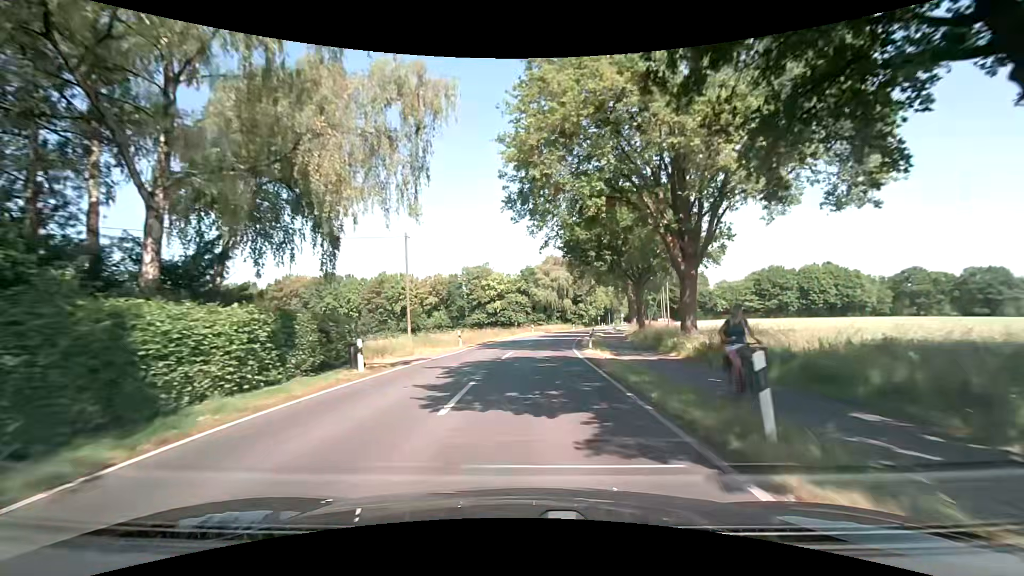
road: secondary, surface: asphalt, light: Day
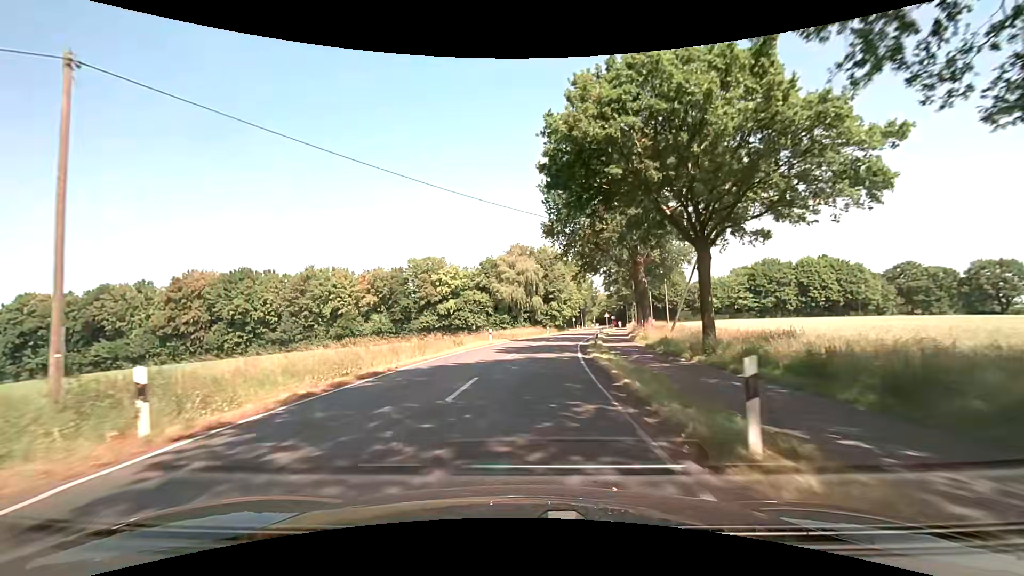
(+0.8, +23.0) m; +4°
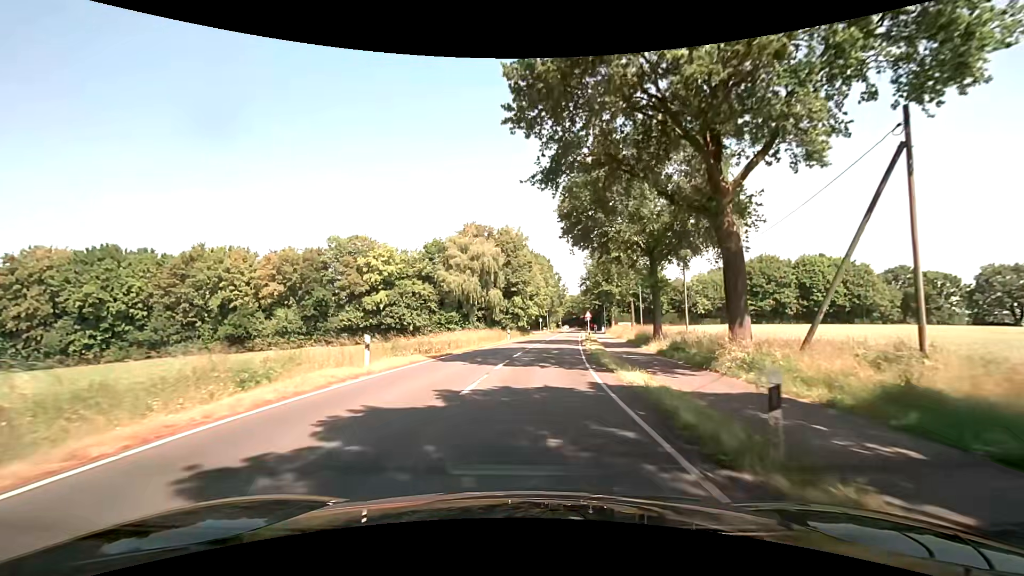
(+0.6, +23.0) m; +4°
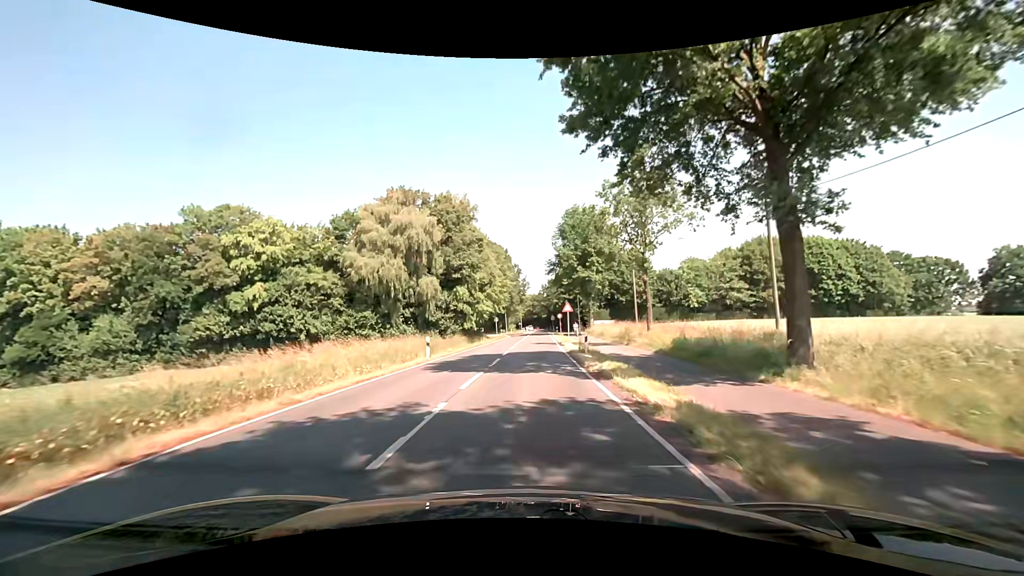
(+1.0, +23.0) m; +5°
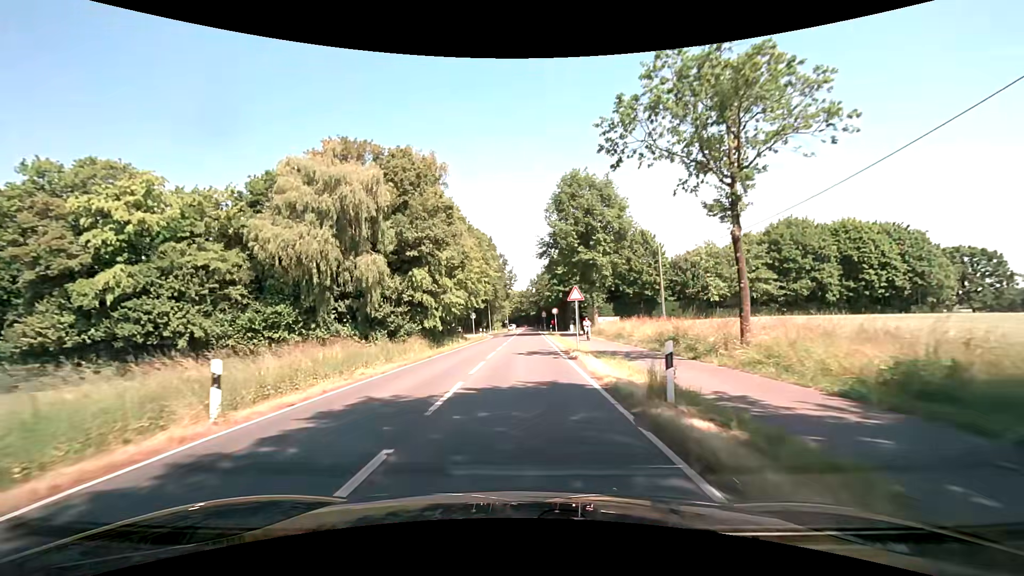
(+0.2, +15.4) m; +2°
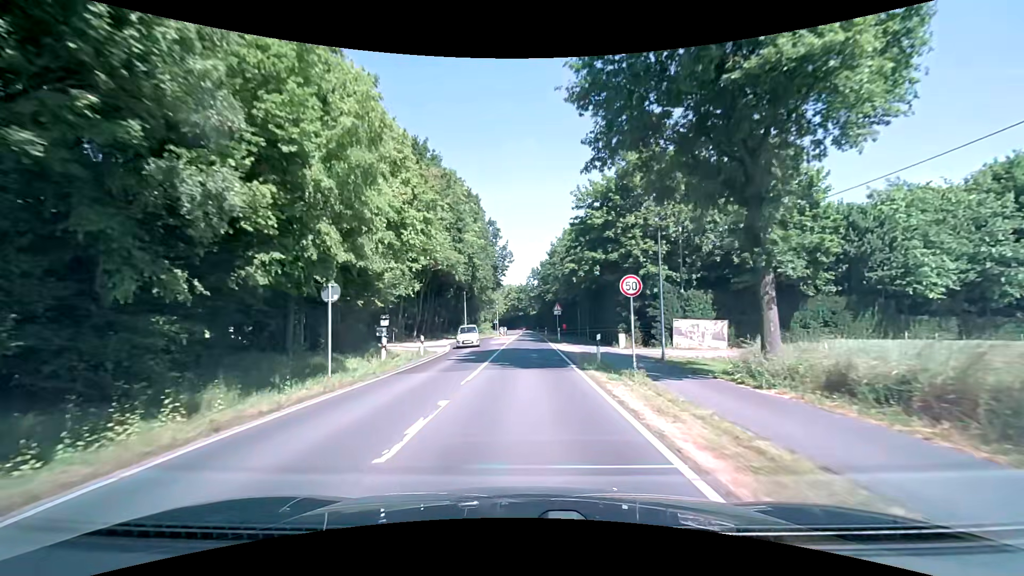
(-0.1, +38.4) m; 0°
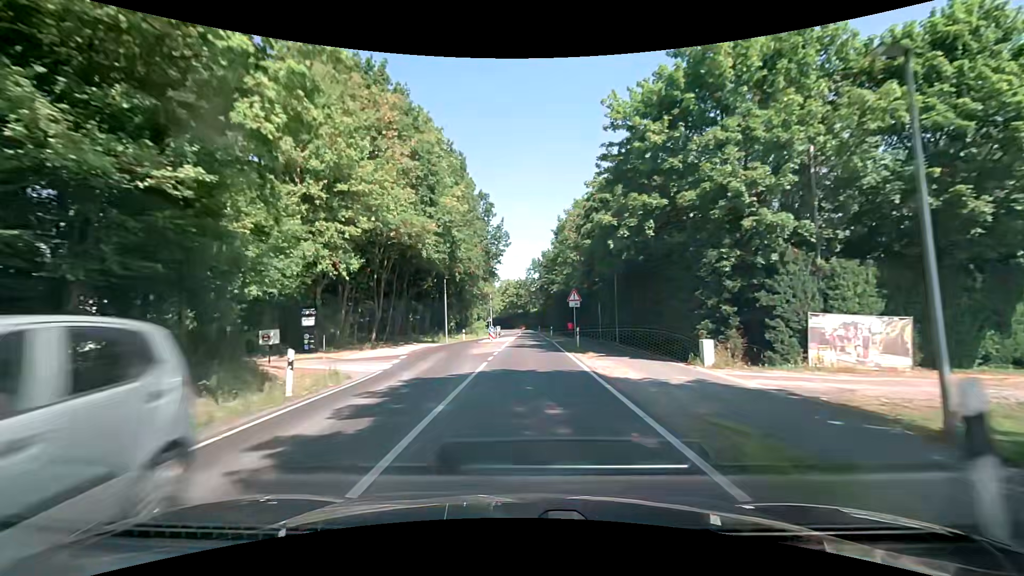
(0.0, +15.4) m; -1°
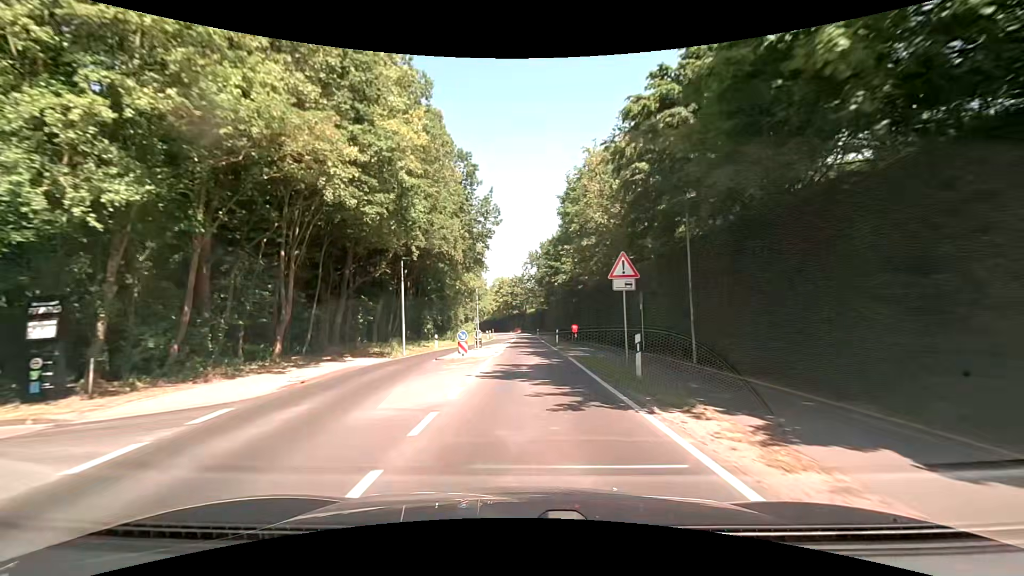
(+0.2, +15.4) m; +1°
(0, +10) (0, +20) (0, +30) (0, +40) (0, +50) (0, +60) (0, +70) (0, +80) (-1, +90) (-2, +100) m
